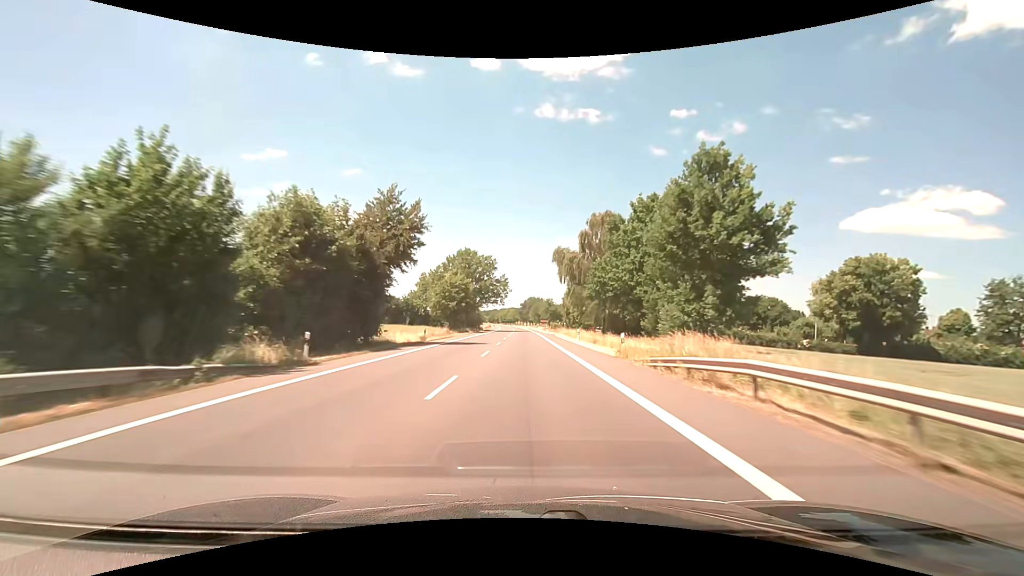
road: primary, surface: asphalt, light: Day
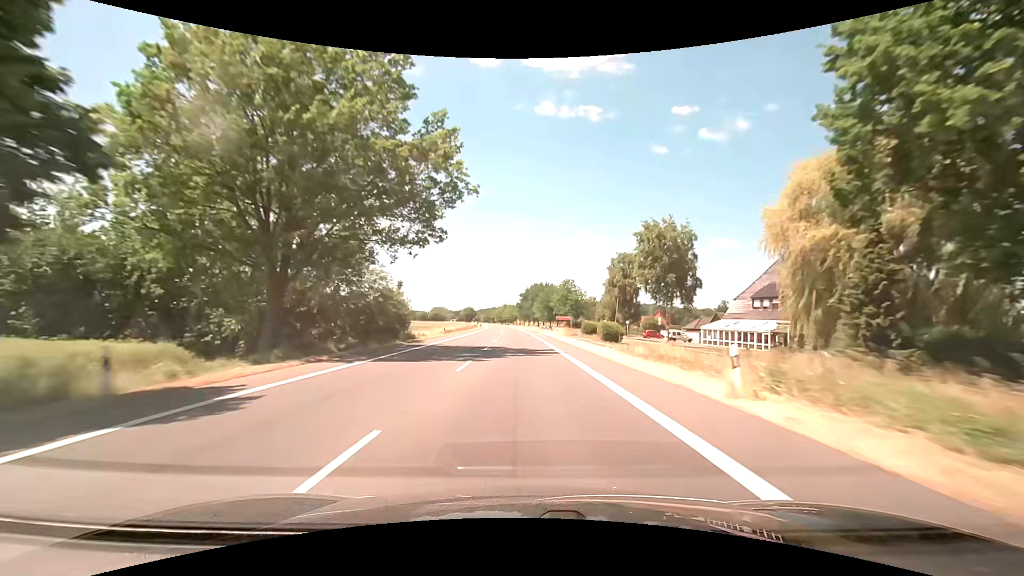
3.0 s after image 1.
(+0.1, +78.9) m; 0°
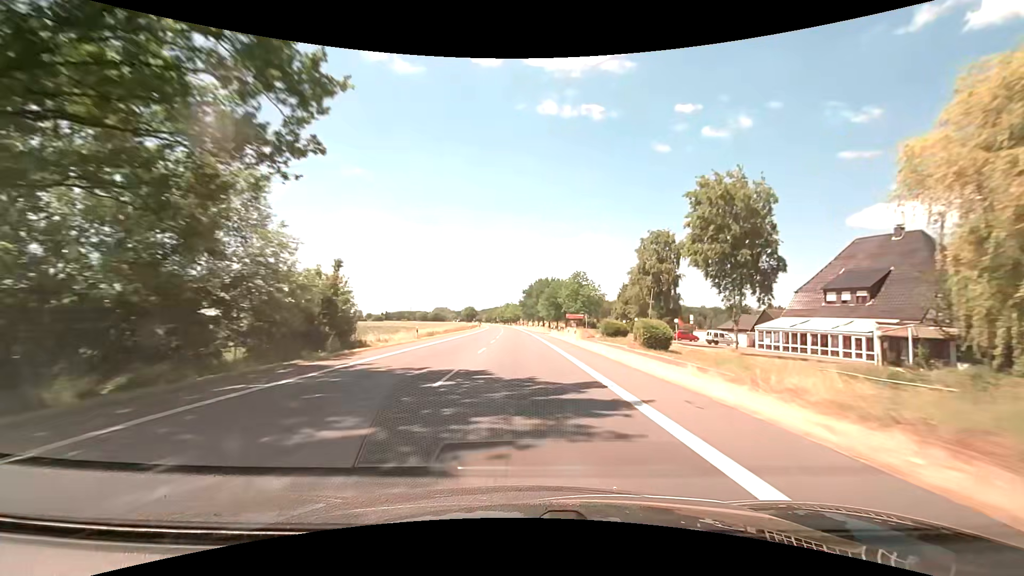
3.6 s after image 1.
(-0.1, +15.8) m; 0°
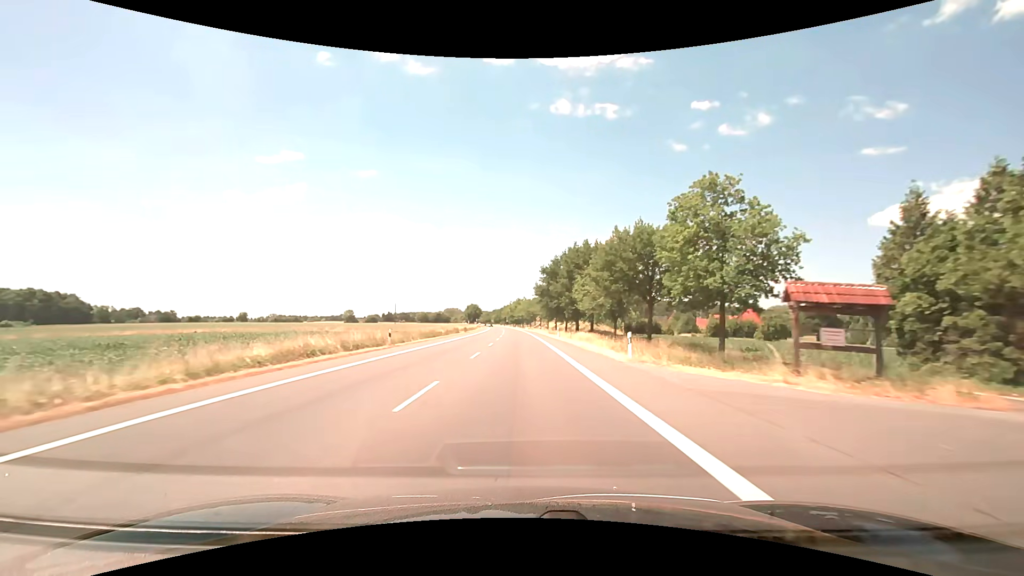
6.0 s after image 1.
(-0.8, +63.1) m; -1°
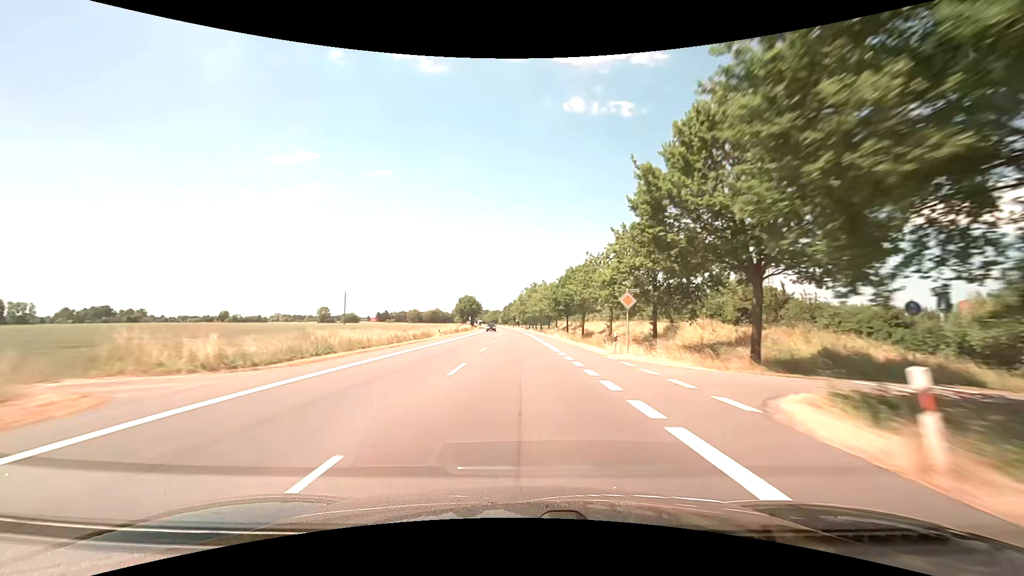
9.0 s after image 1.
(-1.7, +78.9) m; -2°
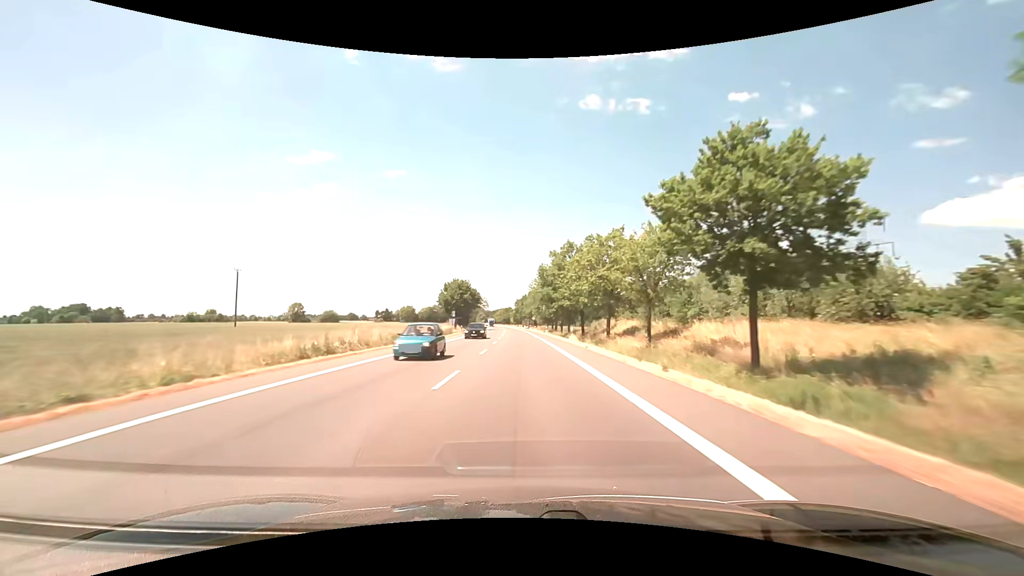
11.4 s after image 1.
(-0.9, +63.1) m; -2°
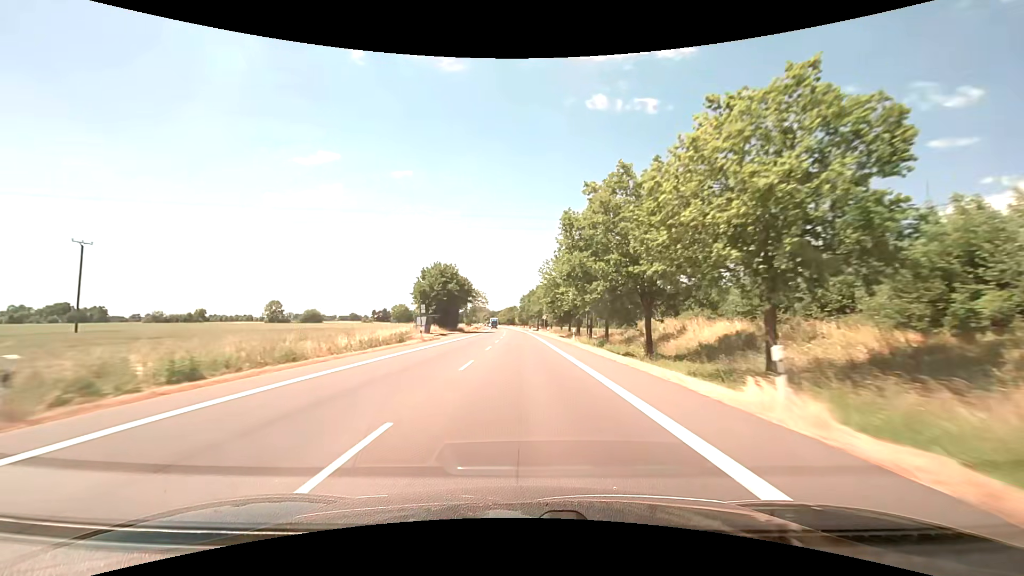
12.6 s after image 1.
(-0.2, +31.6) m; 0°
(0, +10) (0, +20) (0, +30) (0, +40) (-1, +50) (-1, +60) (-1, +70) (-2, +80) (-2, +90) (-2, +100) m
